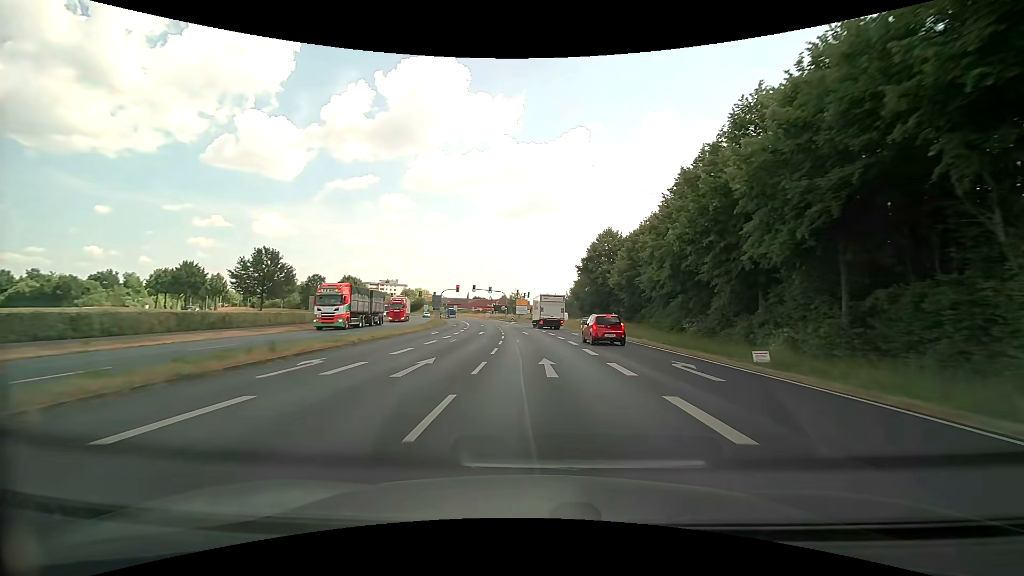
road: primary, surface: asphalt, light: Day
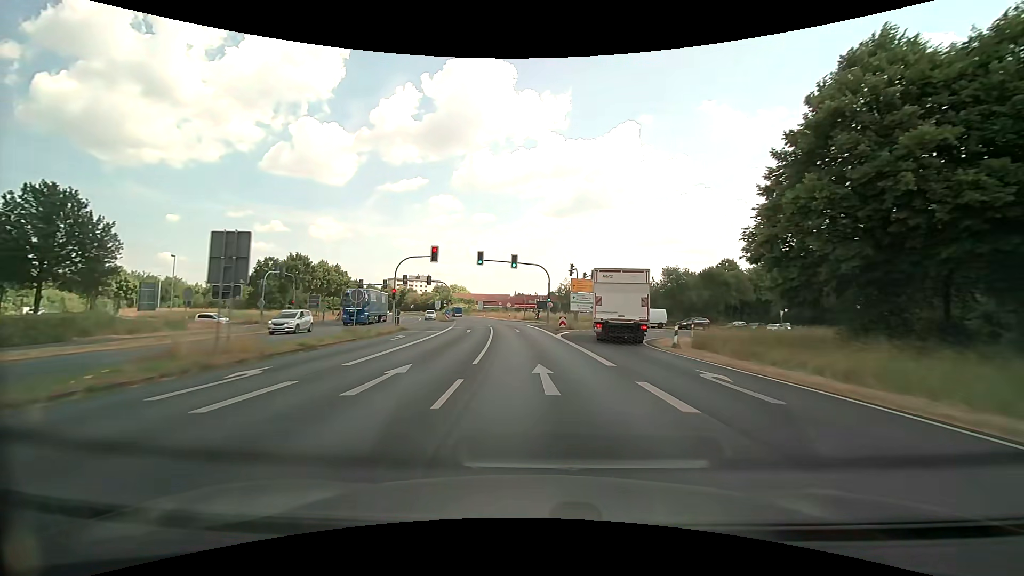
(-2.3, +52.6) m; -5°
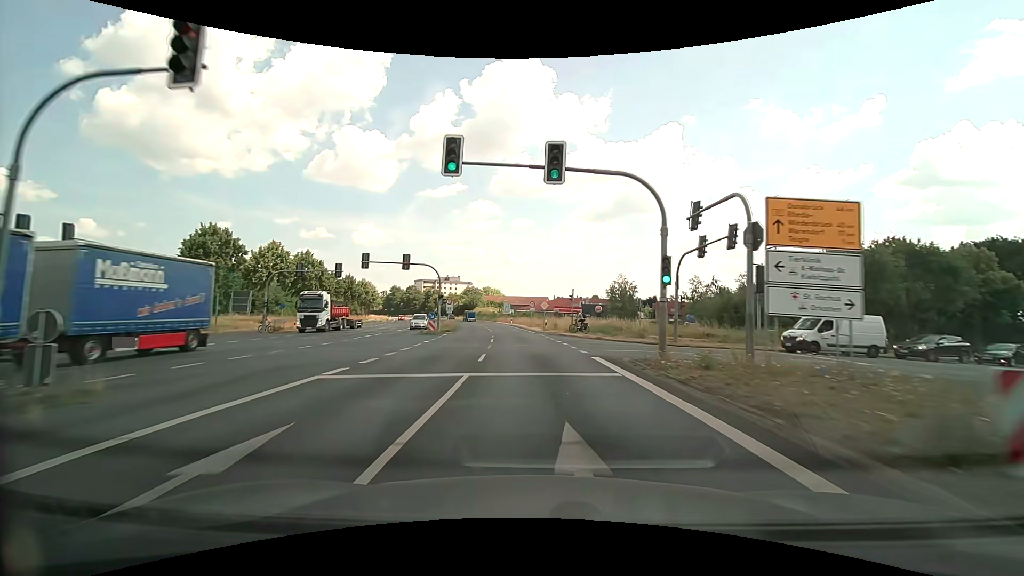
(-1.4, +31.9) m; -5°
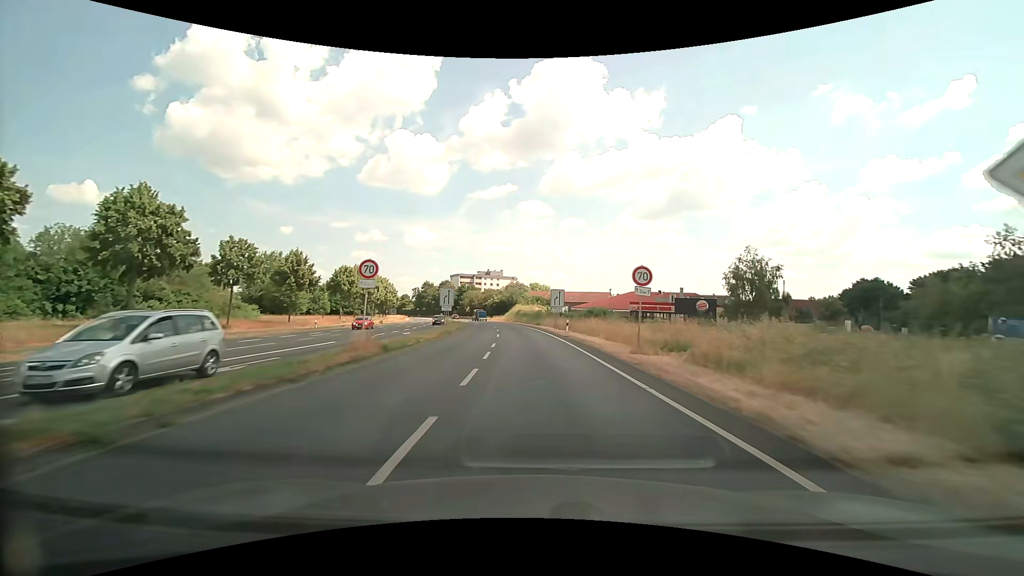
(-2.1, +42.7) m; -6°
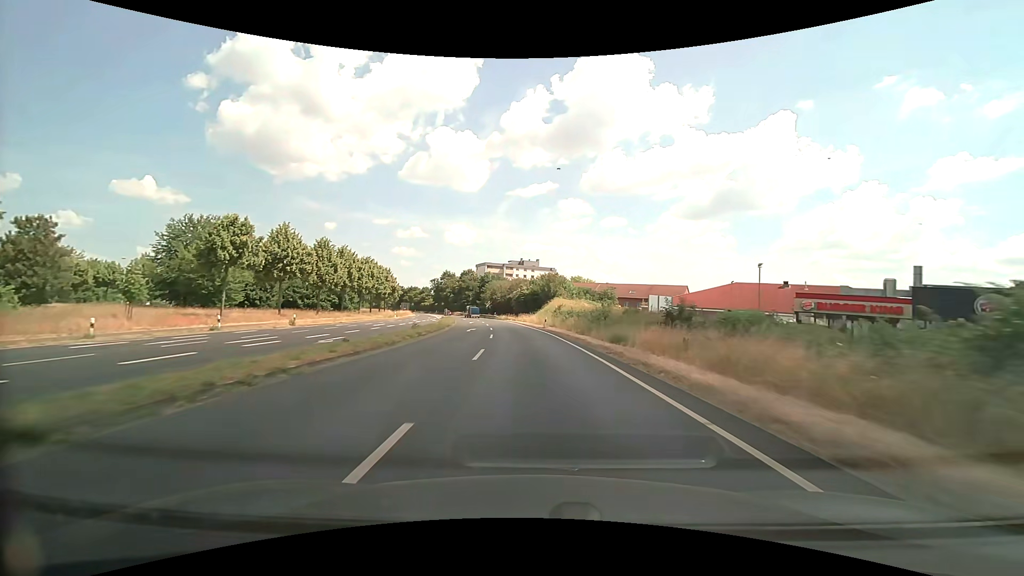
(-1.7, +42.9) m; -5°
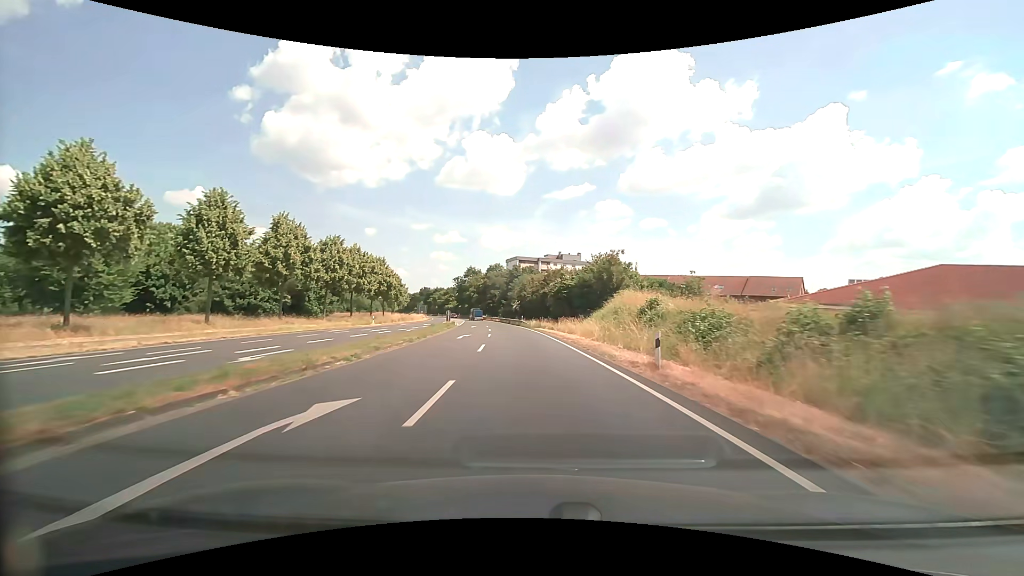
(-1.1, +32.2) m; -4°
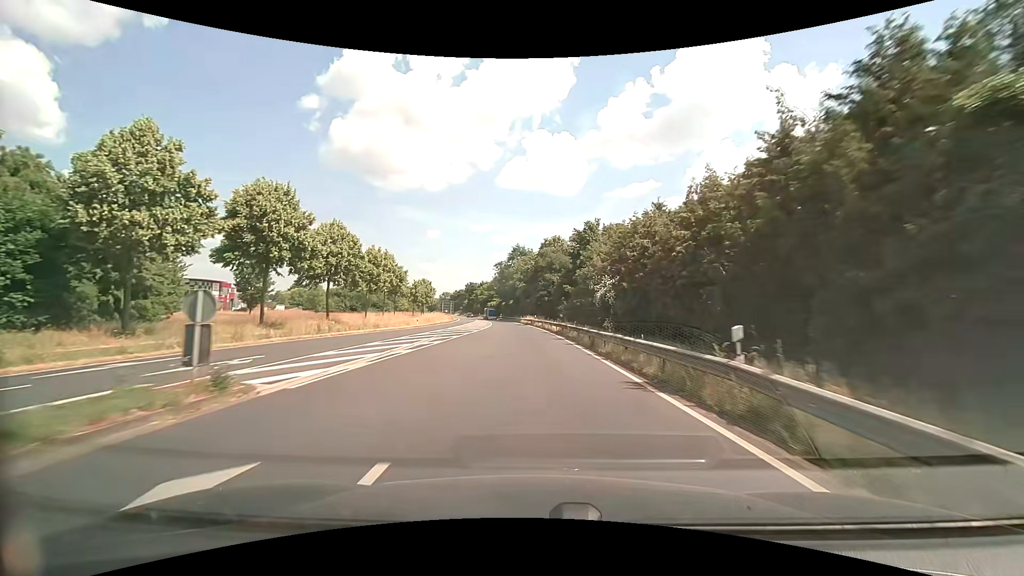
(-3.3, +53.6) m; -7°
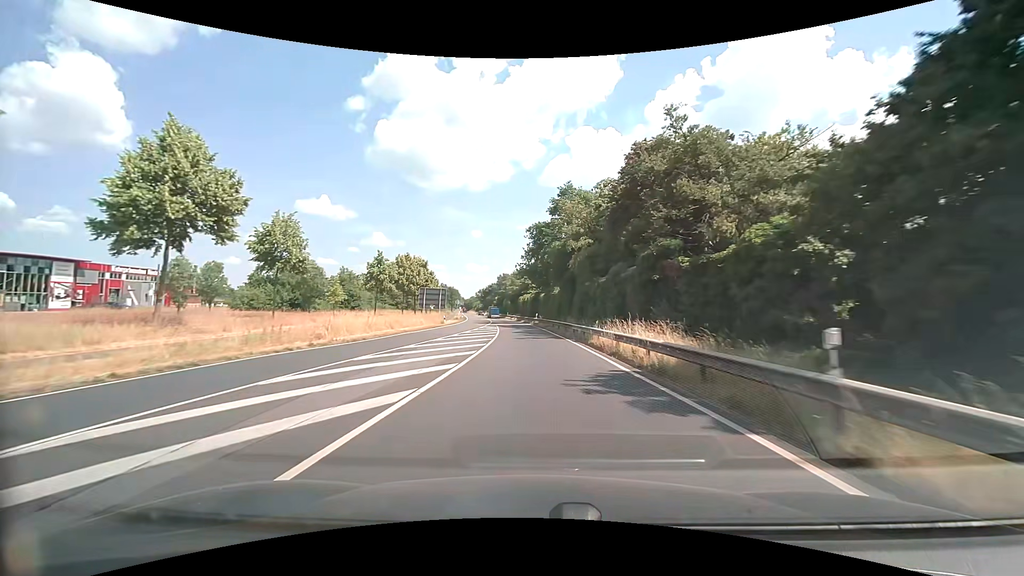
(-2.7, +53.9) m; -5°
(0, +10) (0, +20) (-1, +30) (-2, +40) (-2, +50) (-3, +60) (-4, +70) (-5, +80) (-6, +90) (-8, +100) m
